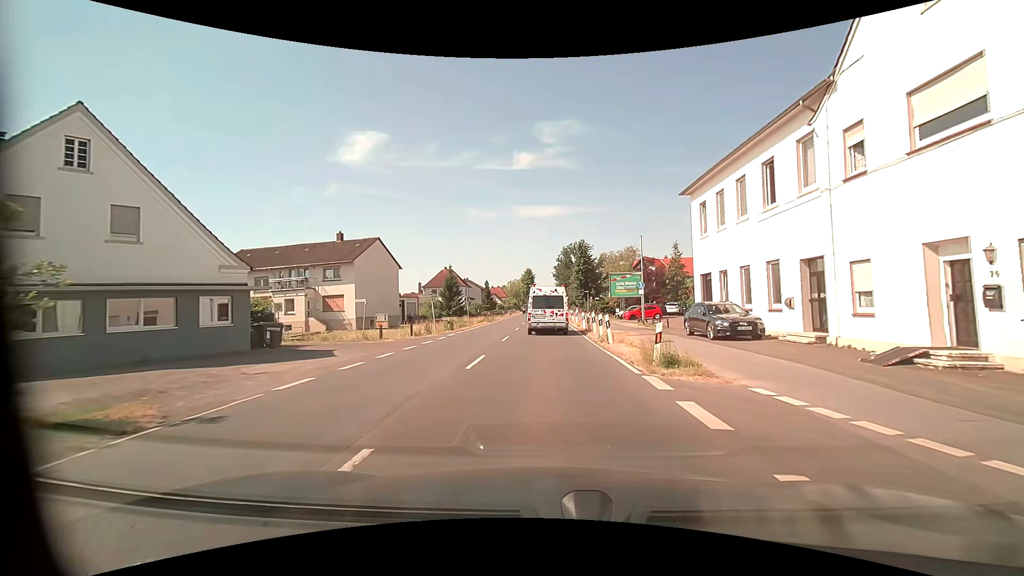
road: primary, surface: asphalt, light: Day
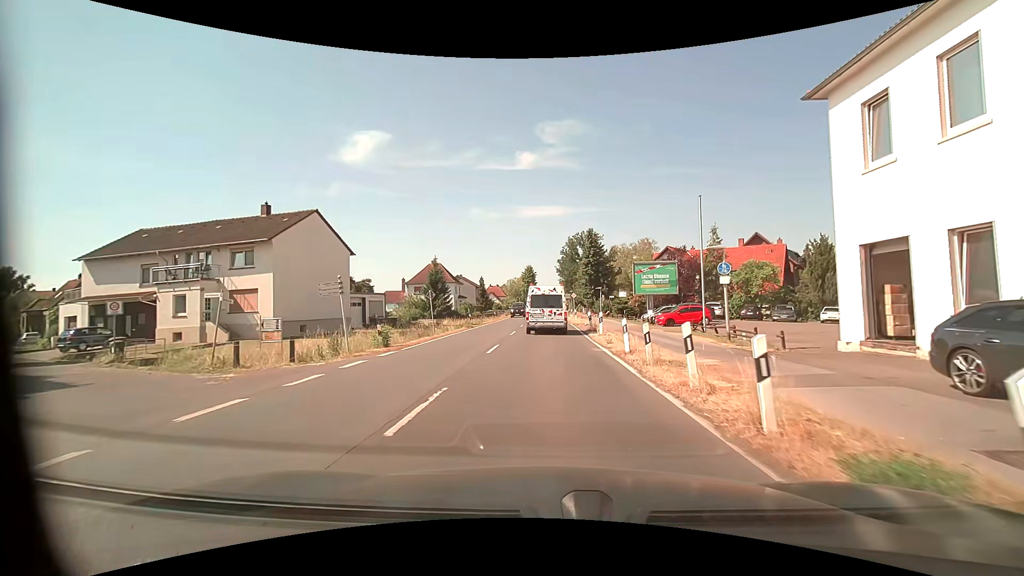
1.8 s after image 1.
(0.0, +14.8) m; 0°
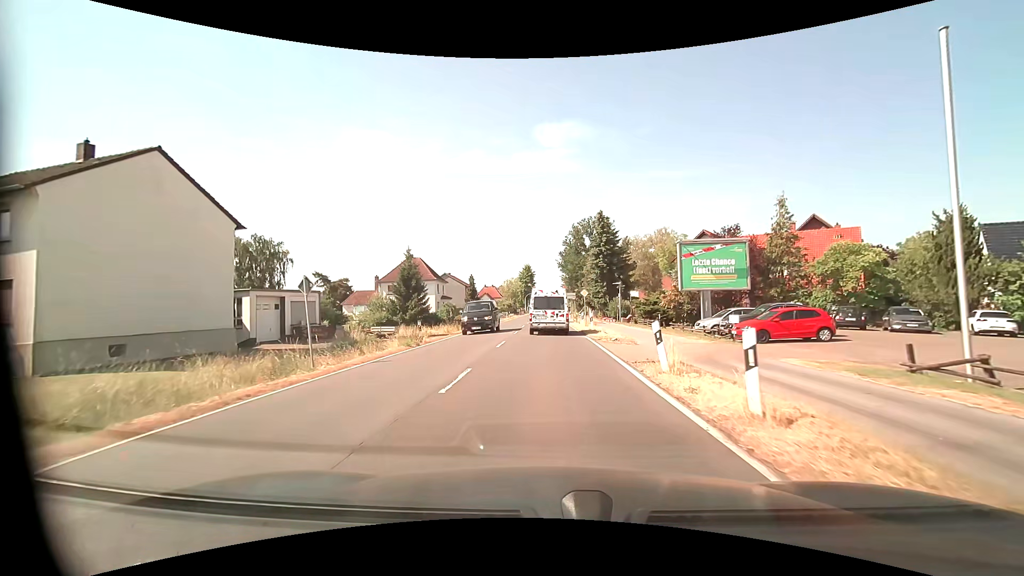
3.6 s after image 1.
(0.0, +15.7) m; 0°
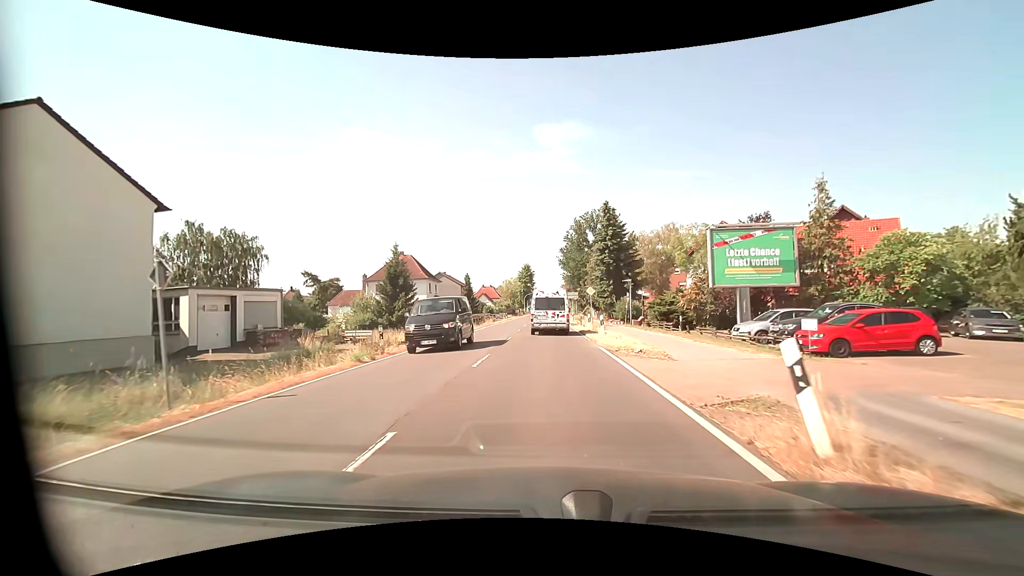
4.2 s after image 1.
(0.0, +5.6) m; 0°
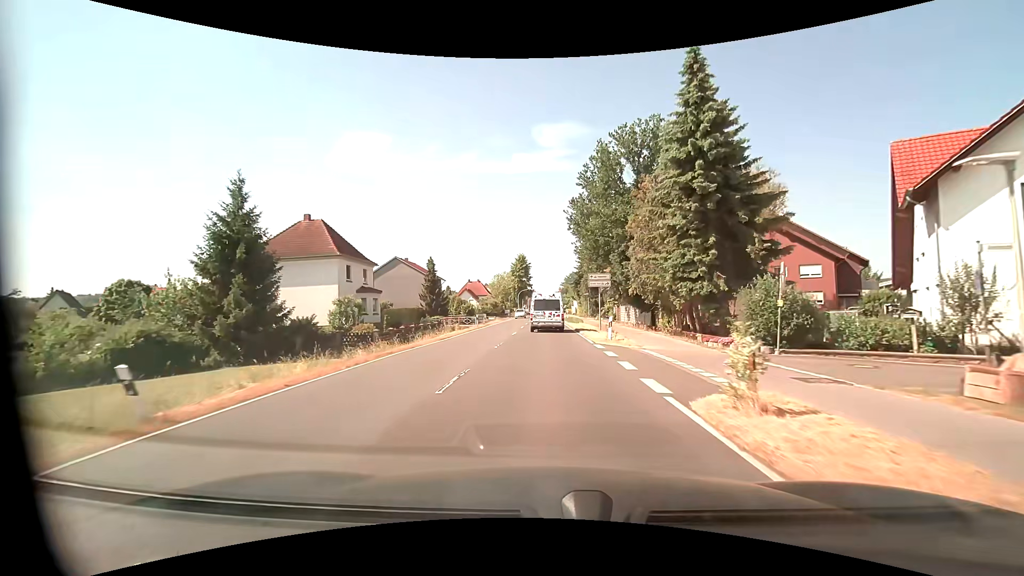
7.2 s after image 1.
(+0.1, +31.3) m; 0°
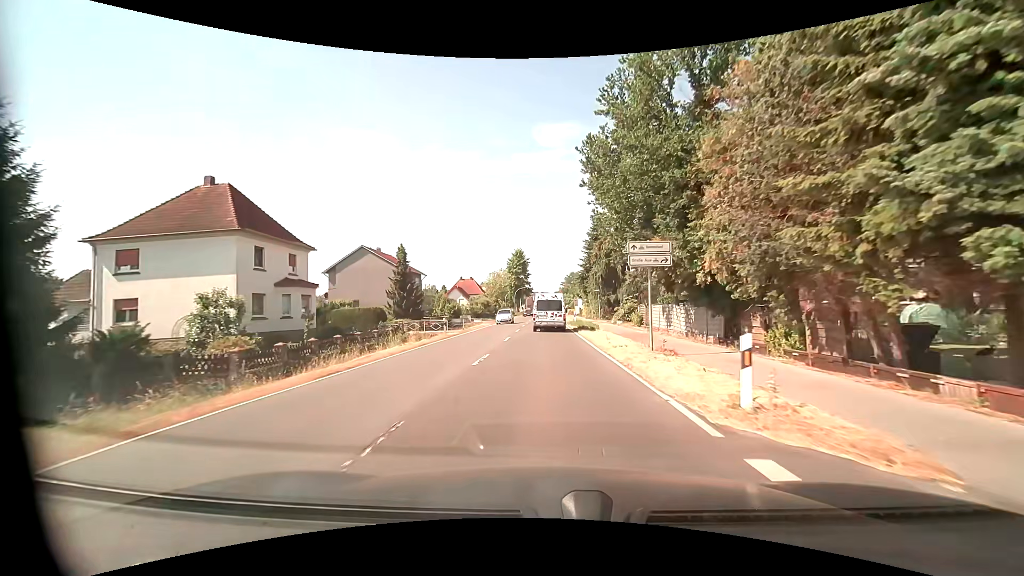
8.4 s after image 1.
(0.0, +14.2) m; 0°
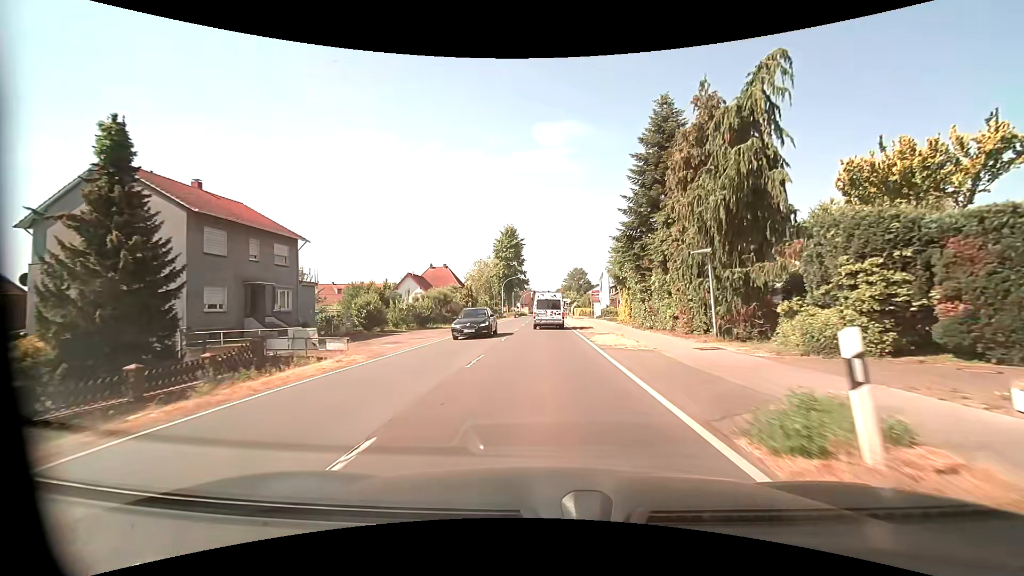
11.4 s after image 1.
(-0.2, +37.6) m; 0°
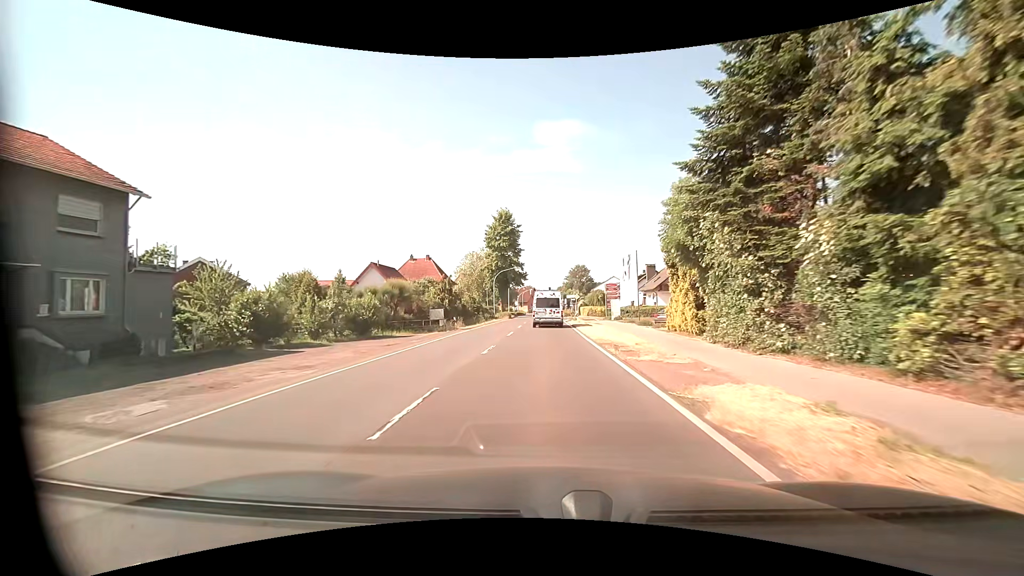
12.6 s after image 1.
(0.0, +15.4) m; 0°
(0, +10) (0, +20) (0, +30) (0, +40) (0, +50) (0, +60) (0, +70) (0, +80) (0, +90) (0, +100) m
